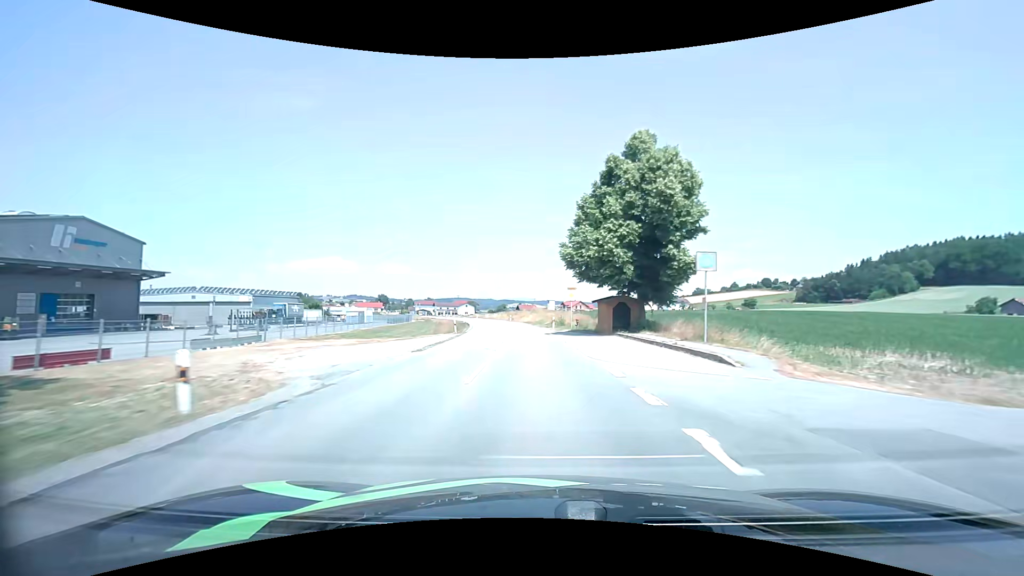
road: secondary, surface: asphalt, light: Day
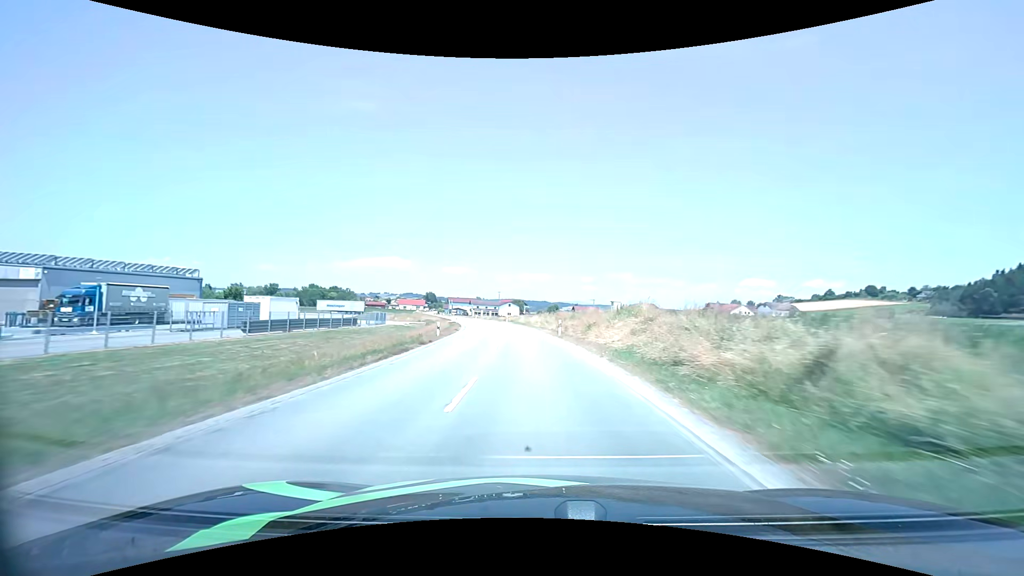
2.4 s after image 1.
(-2.3, +50.8) m; -6°
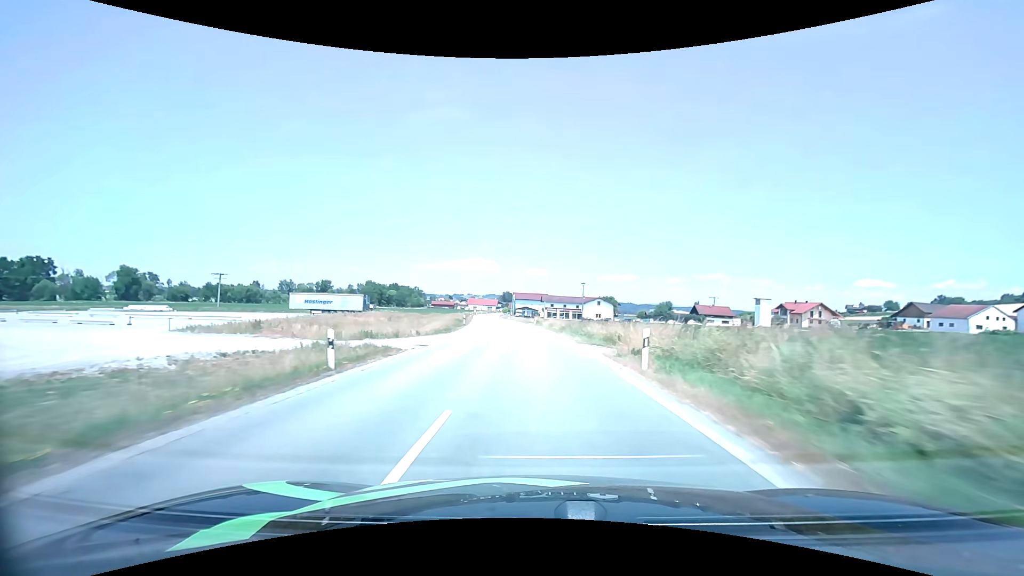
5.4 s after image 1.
(-5.1, +63.8) m; -9°
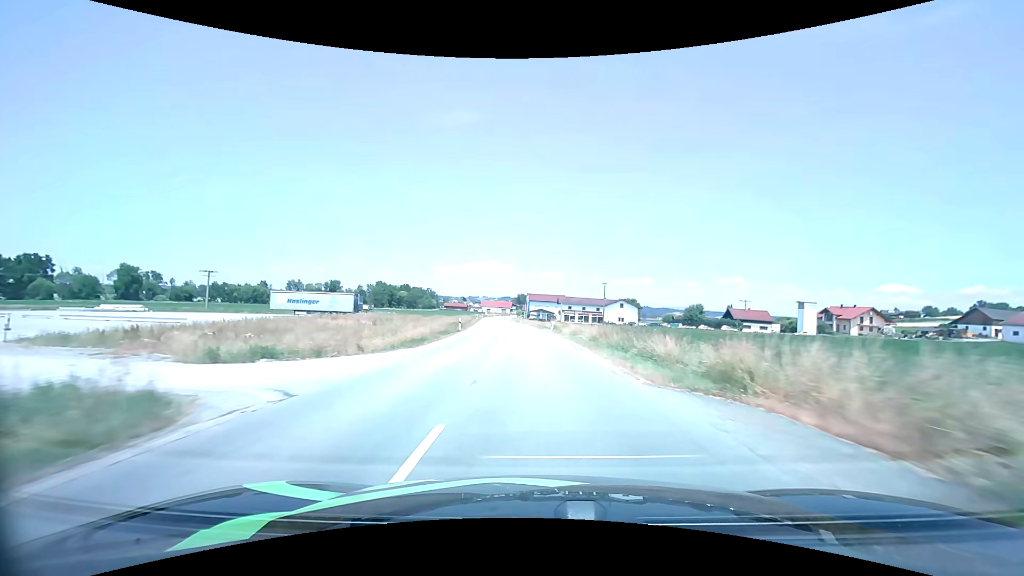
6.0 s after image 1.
(-0.2, +12.9) m; -2°
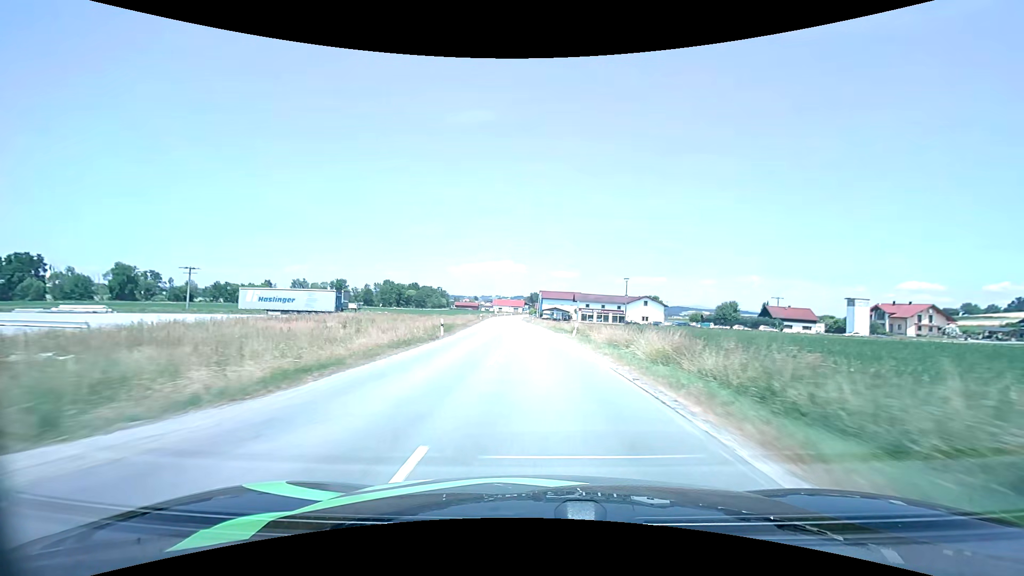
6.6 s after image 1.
(-0.2, +13.0) m; -1°
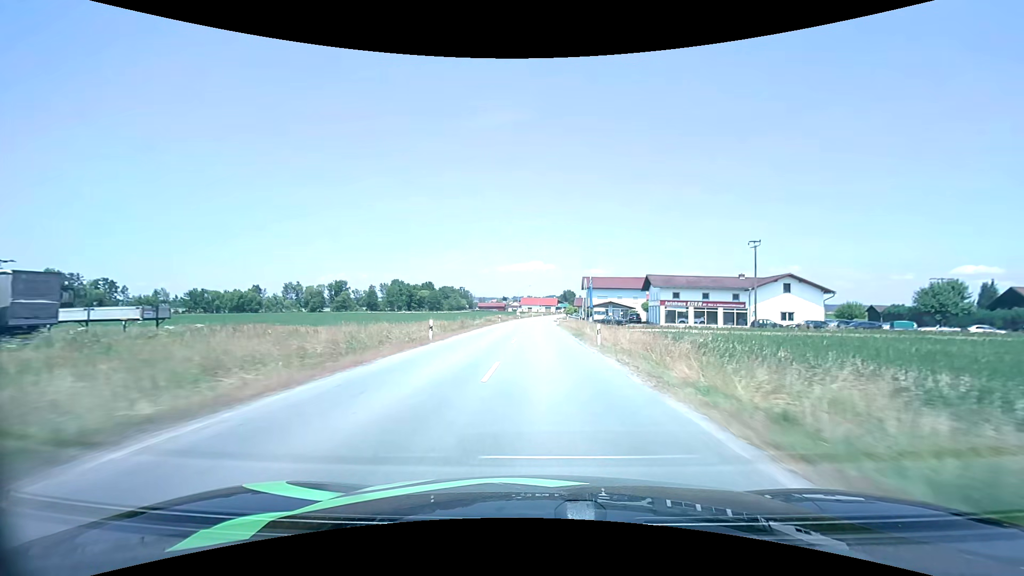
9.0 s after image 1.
(-2.0, +51.3) m; -4°
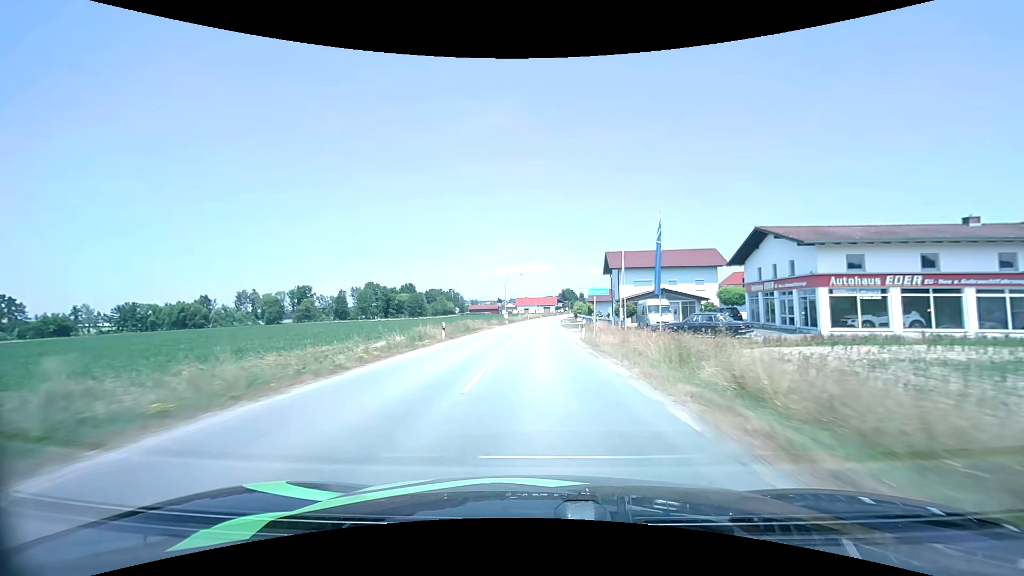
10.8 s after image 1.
(0.0, +37.2) m; 0°
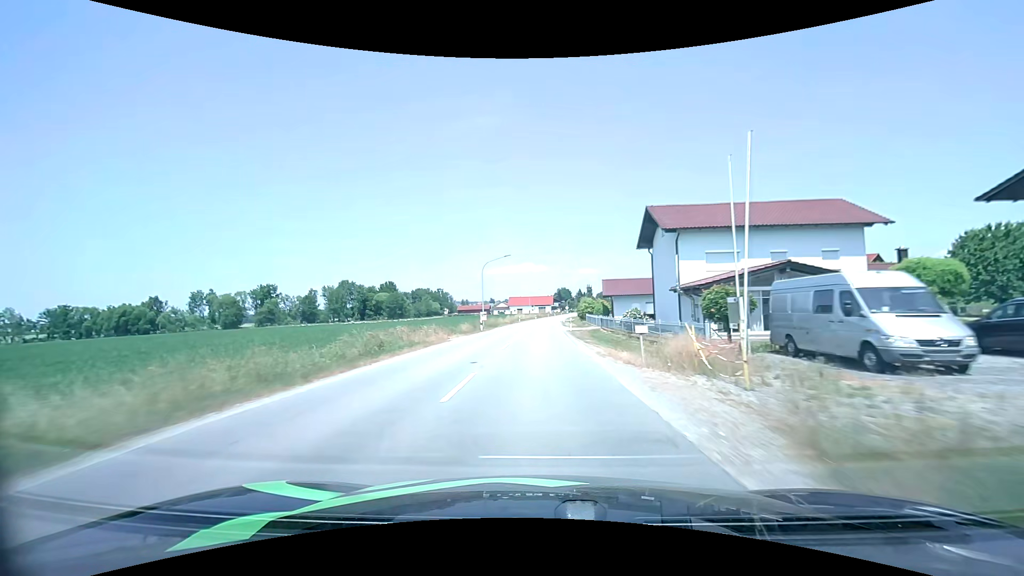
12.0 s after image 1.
(+0.1, +24.8) m; +1°
(0, +10) (0, +20) (0, +30) (0, +40) (0, +50) (+1, +60) (+1, +70) (+1, +80) (+2, +90) (+3, +100) m
